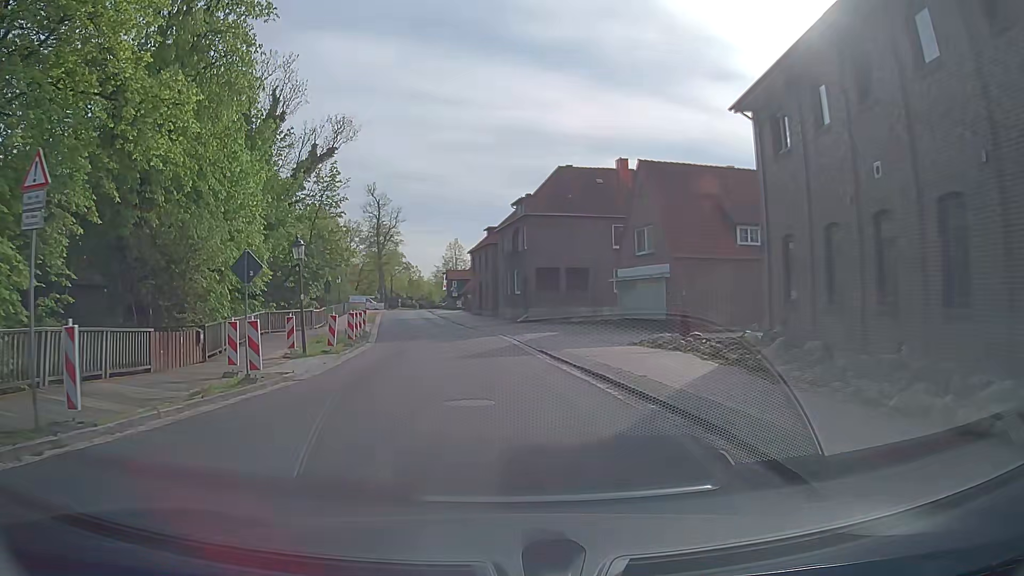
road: secondary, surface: asphalt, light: Day
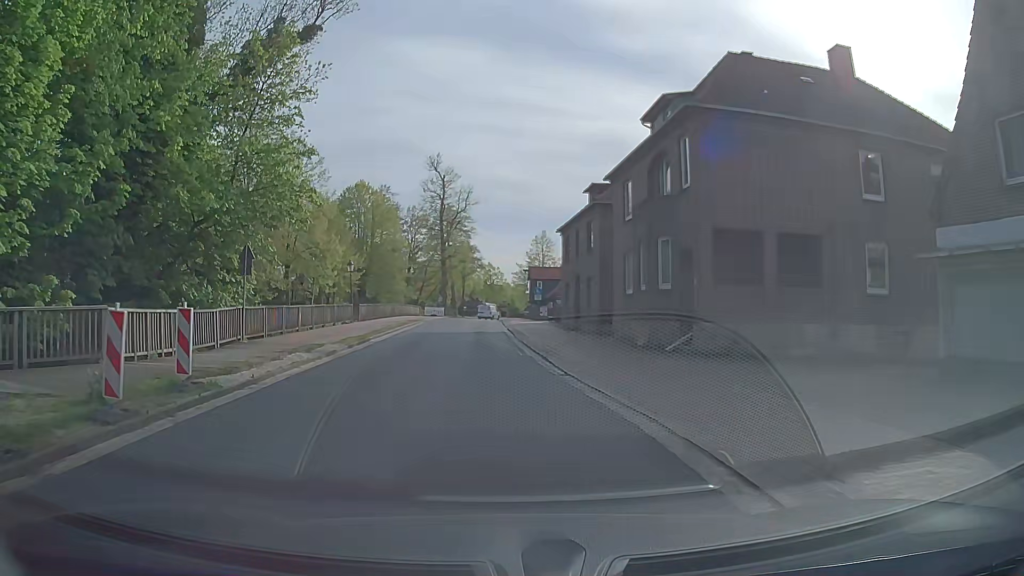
(-1.4, +26.0) m; -9°
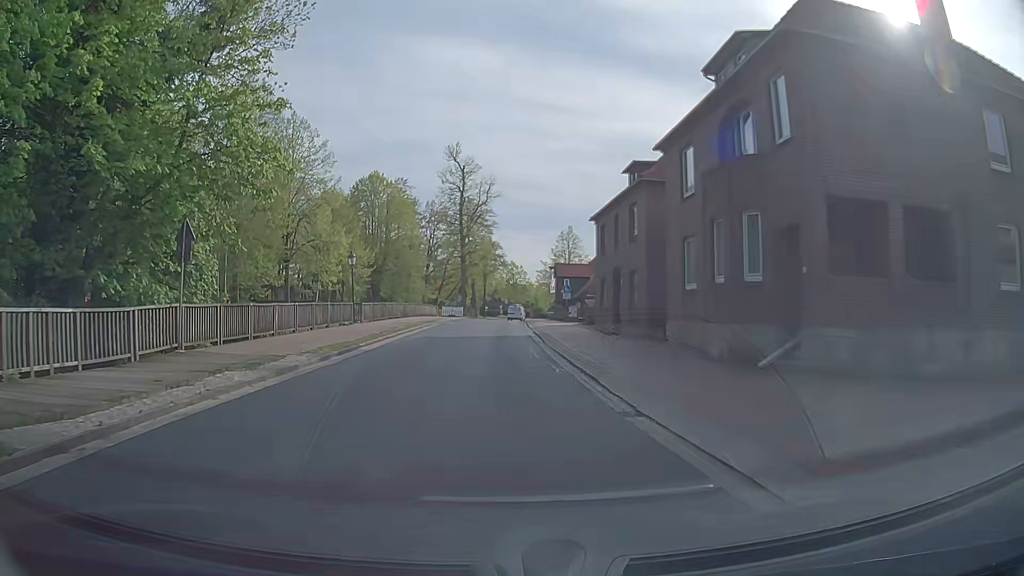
(0.0, +5.9) m; -1°
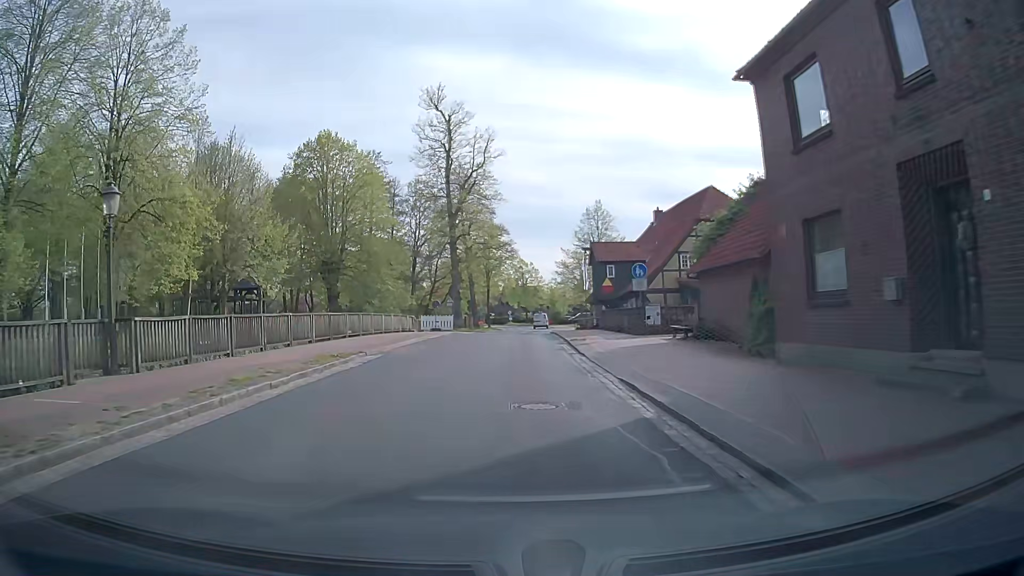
(-0.6, +25.1) m; -2°
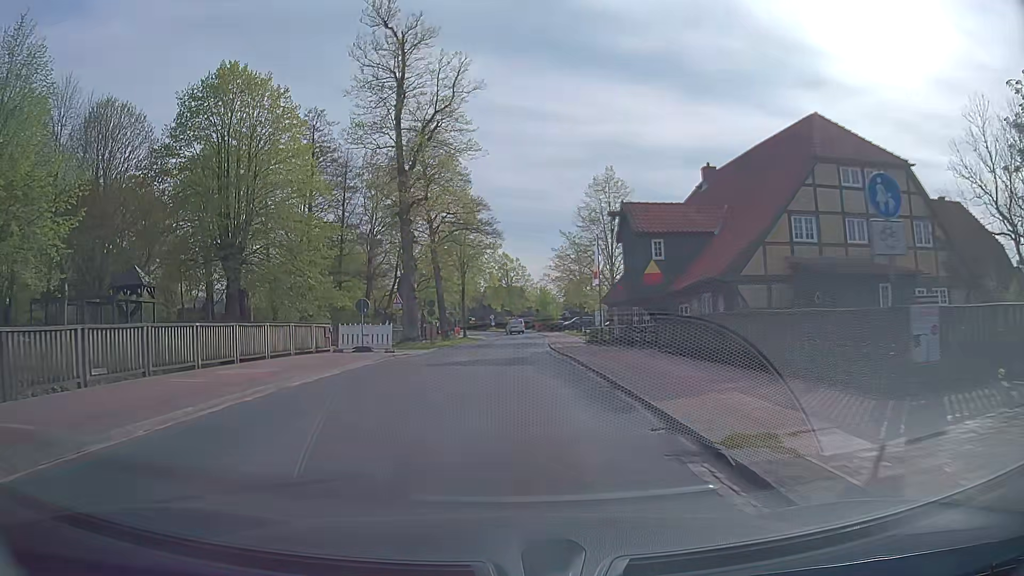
(+0.3, +18.9) m; +1°
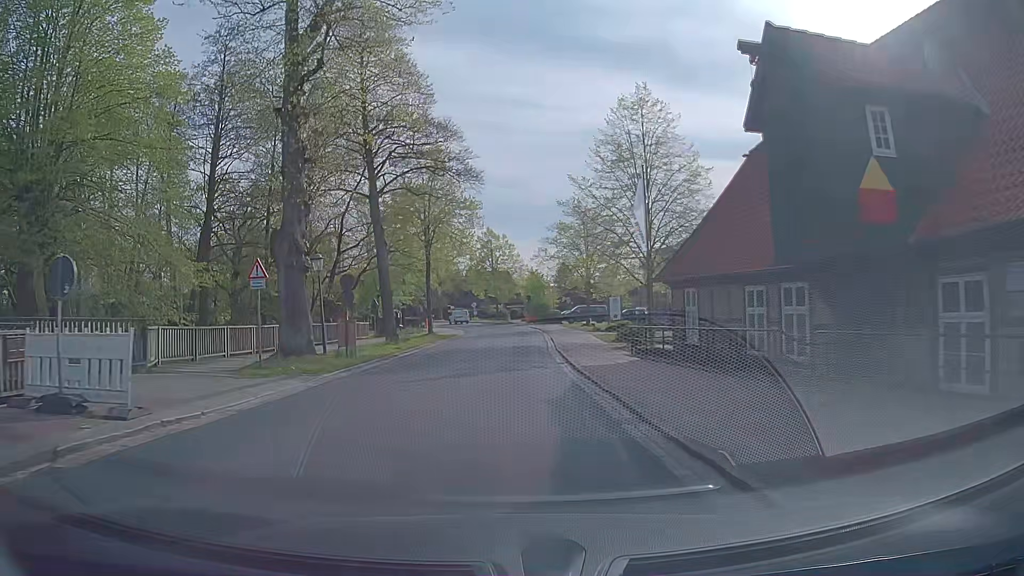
(+0.3, +18.4) m; +1°
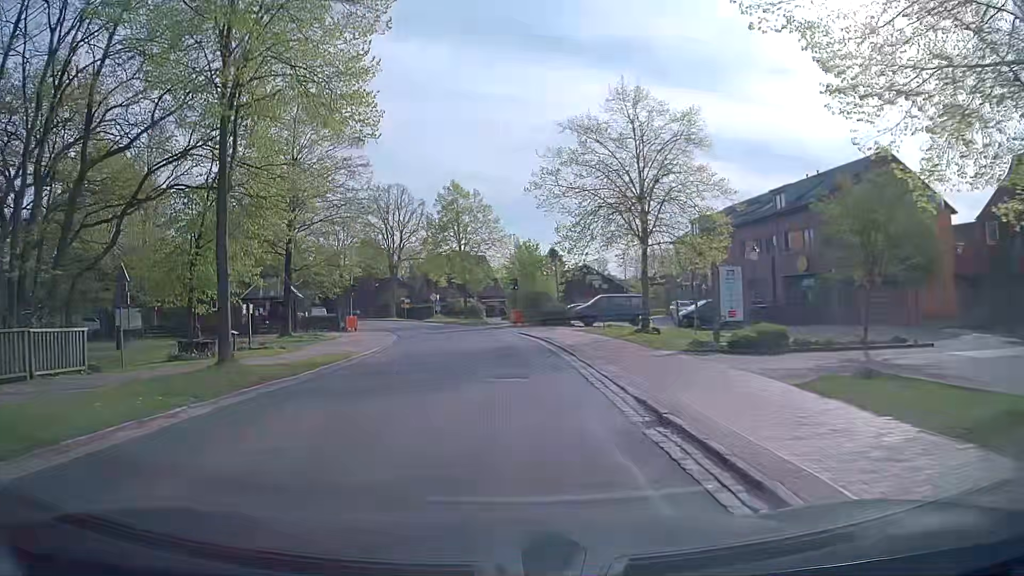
(+0.4, +30.8) m; +2°
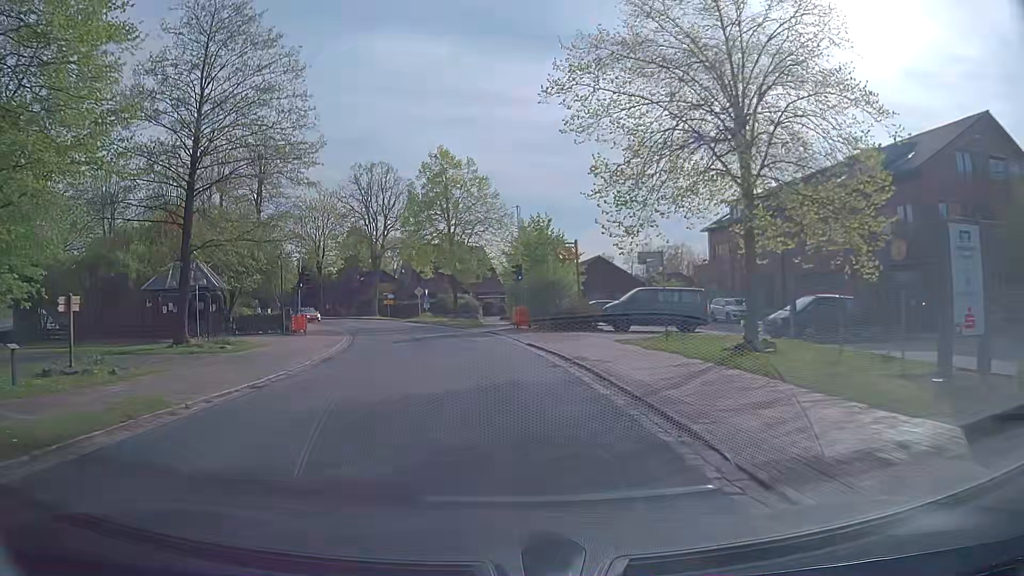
(0.0, +12.3) m; -1°
(0, +10) (-1, +20) (-2, +30) (-4, +40) (-7, +49) (-10, +59) (-14, +68) (-19, +77) (-25, +85) (-31, +93) m
